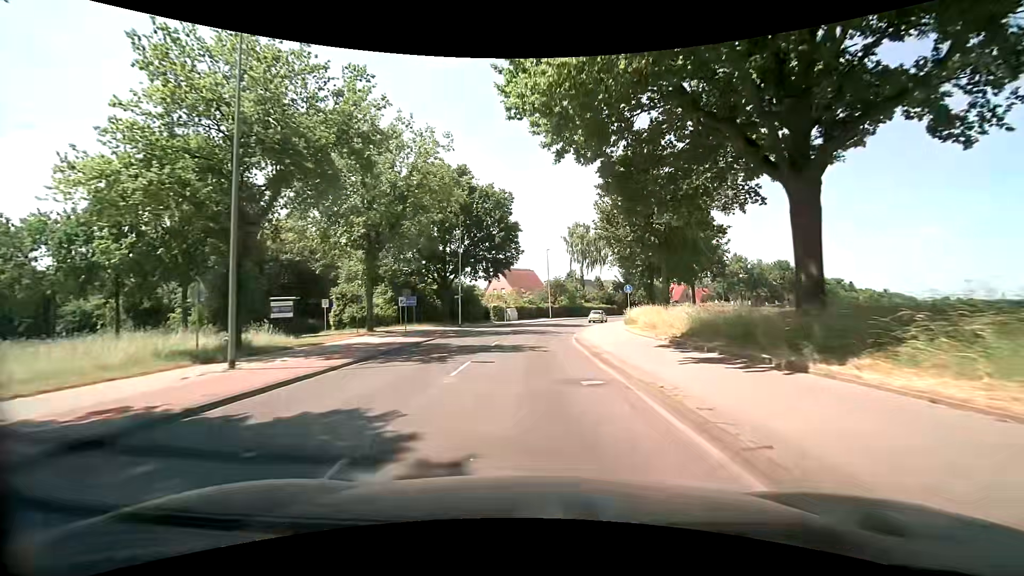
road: secondary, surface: asphalt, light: Day
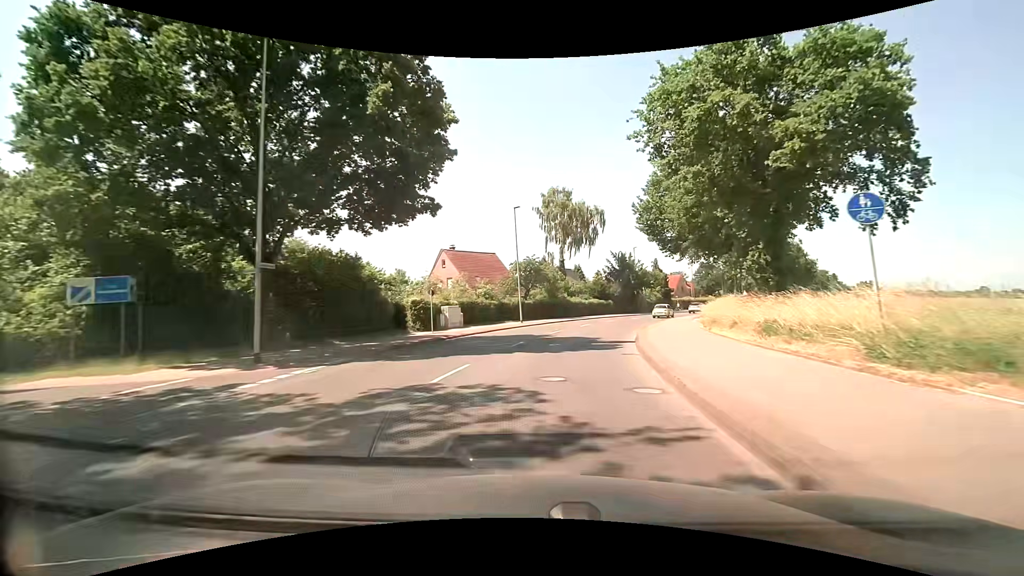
(+0.3, +29.7) m; +3°
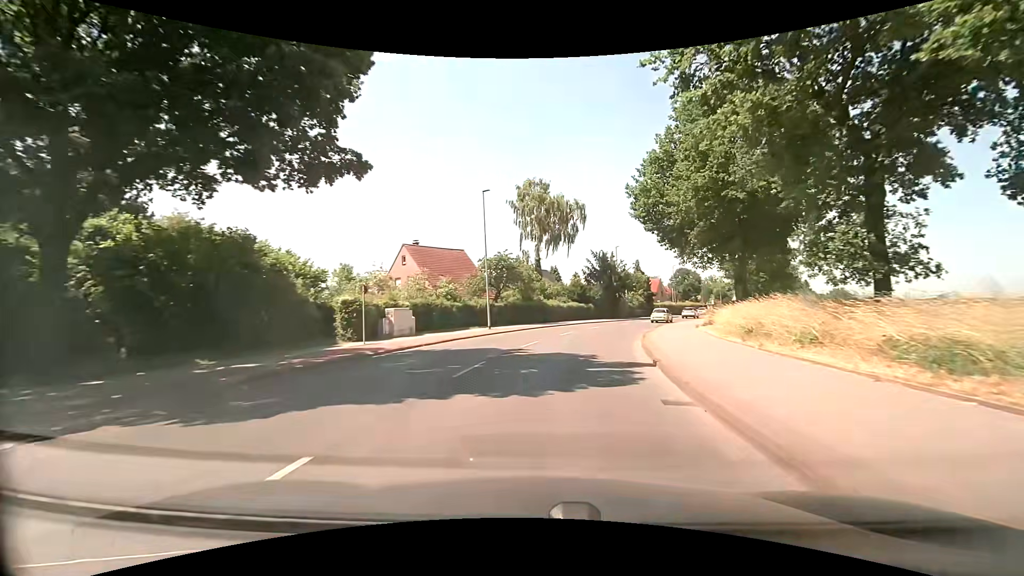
(+0.2, +7.4) m; +4°
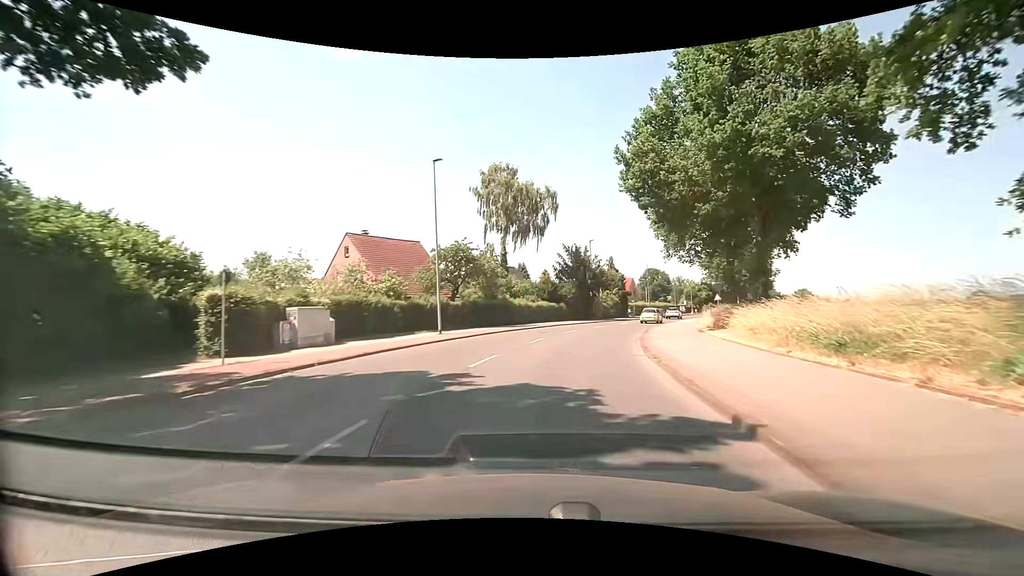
(+0.1, +7.4) m; +3°
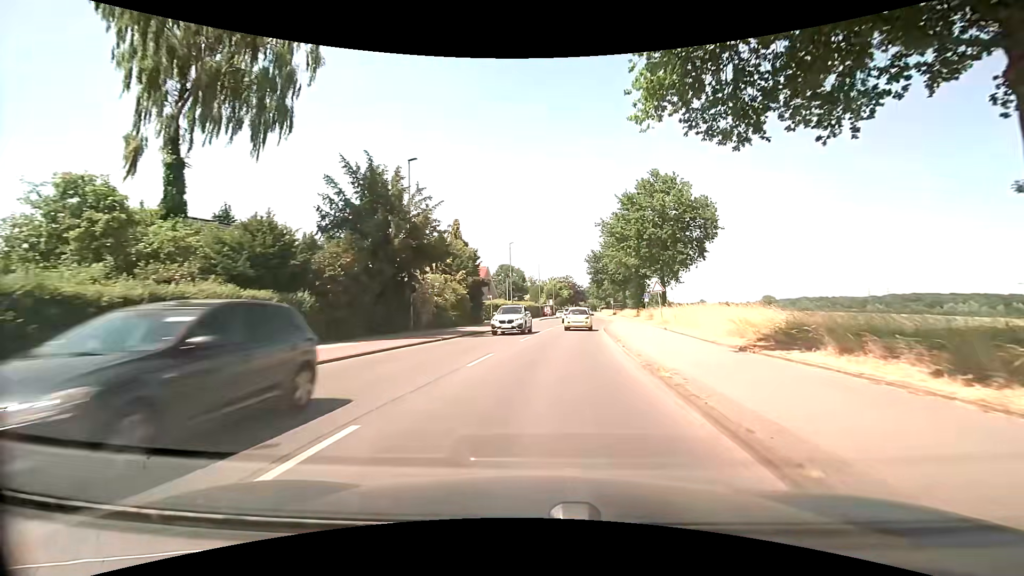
(+5.6, +35.6) m; +17°
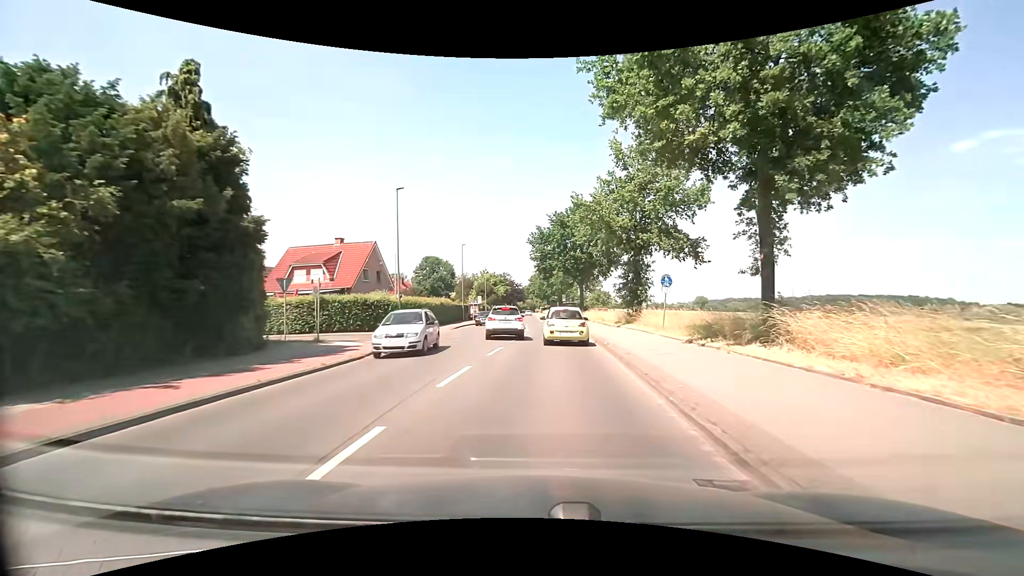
(+2.0, +29.6) m; +7°
(0, +10) (+1, +20) (+1, +30) (+1, +40) (0, +50) (0, +60) (-1, +70) (-1, +80) (-1, +90) (-1, +100) m
